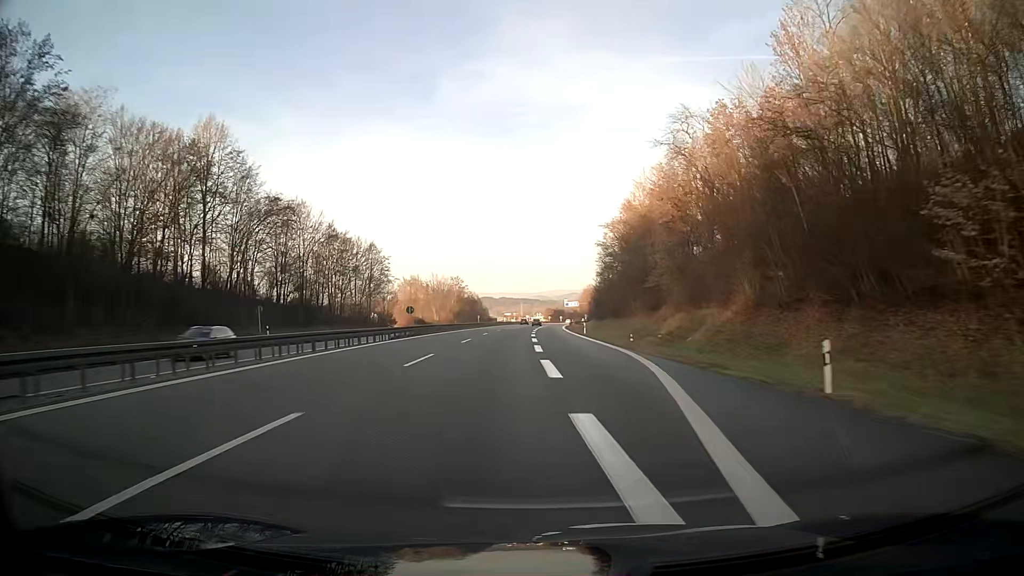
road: motorway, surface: asphalt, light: Day
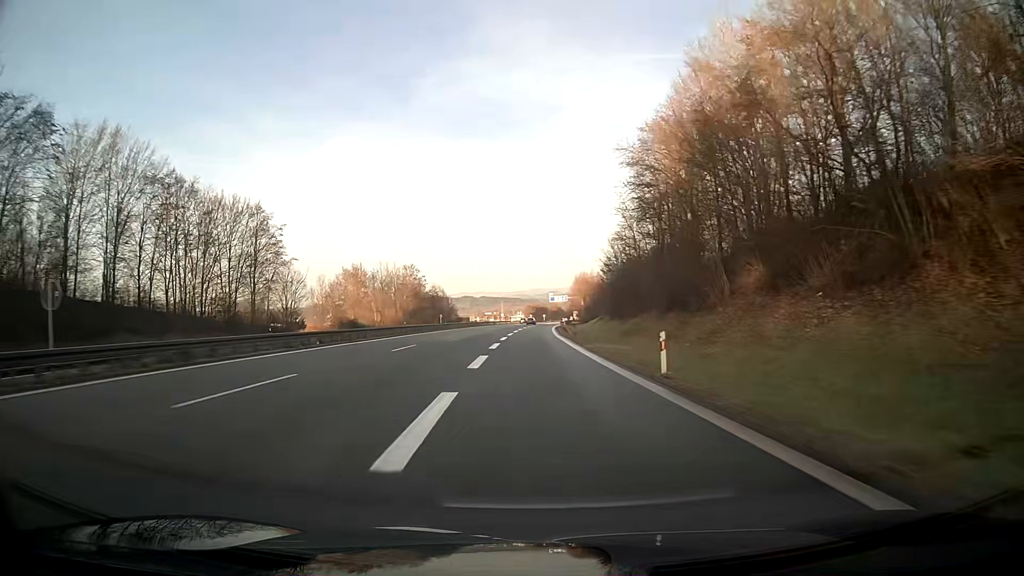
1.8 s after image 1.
(+0.8, +45.1) m; +1°
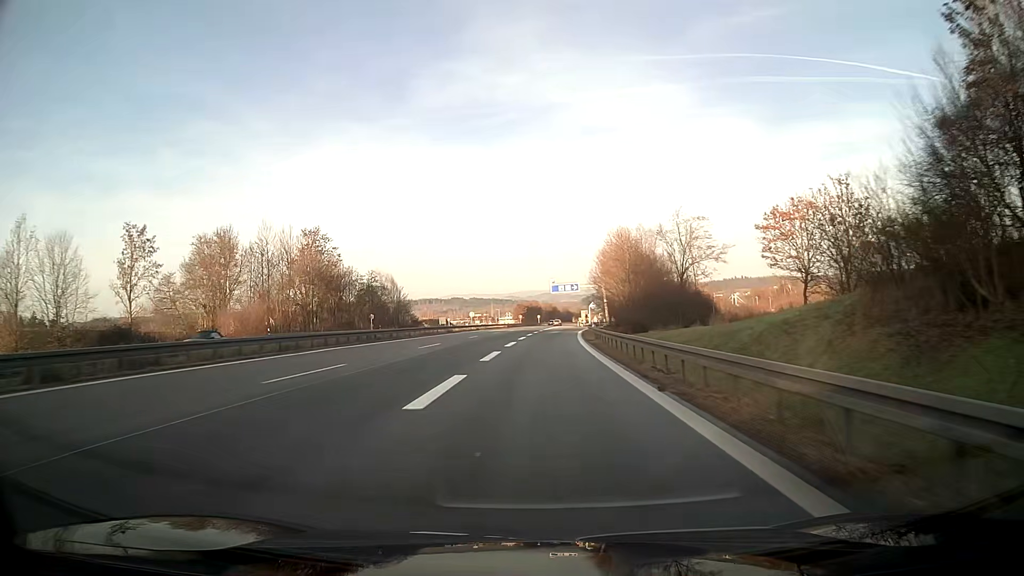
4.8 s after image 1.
(+0.1, +67.0) m; +1°
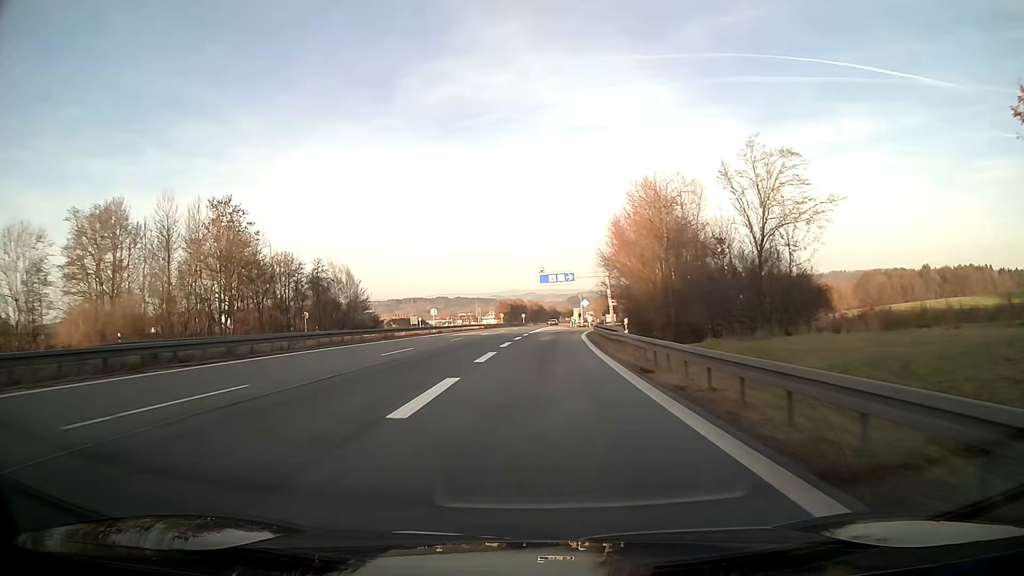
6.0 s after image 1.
(+0.3, +24.4) m; +1°
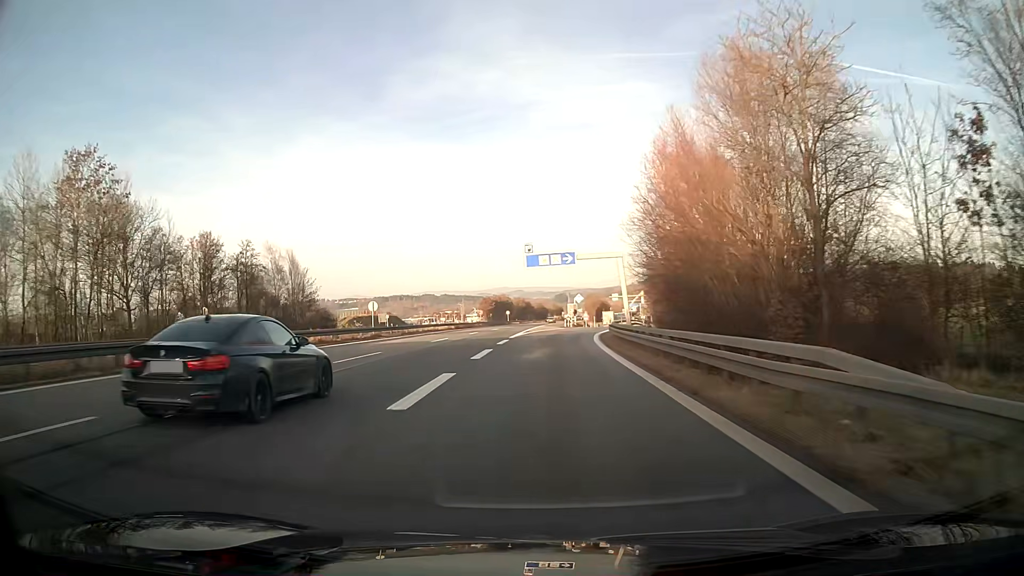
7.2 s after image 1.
(+0.2, +23.0) m; +1°
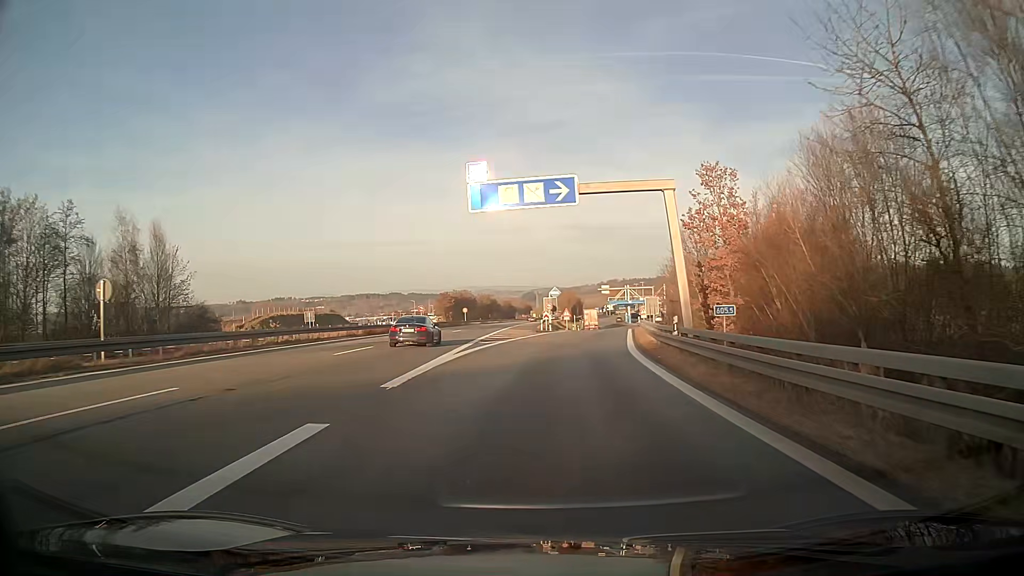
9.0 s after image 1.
(+0.6, +31.3) m; +3°
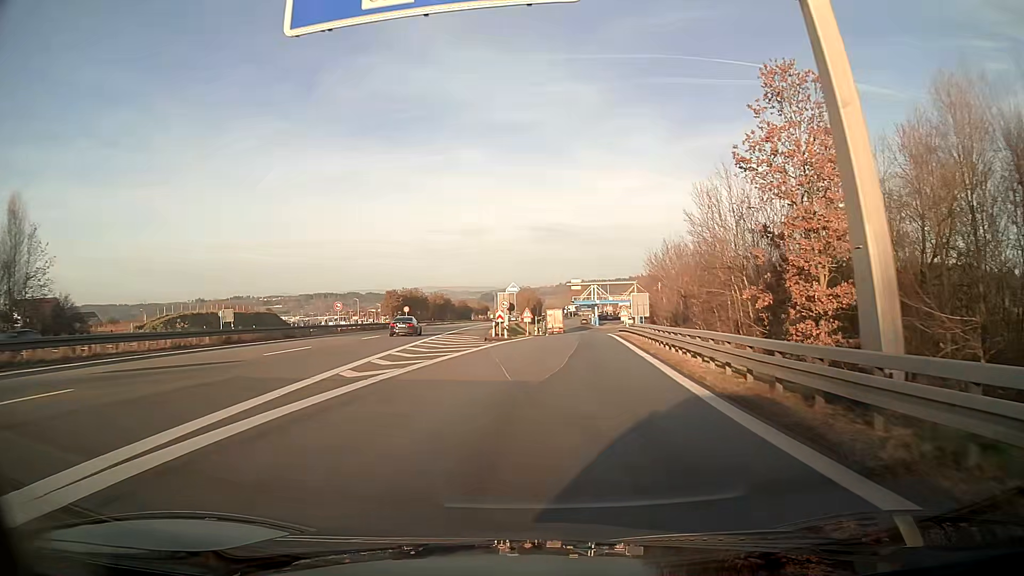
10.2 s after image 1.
(+0.6, +18.5) m; +4°
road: motorway_link
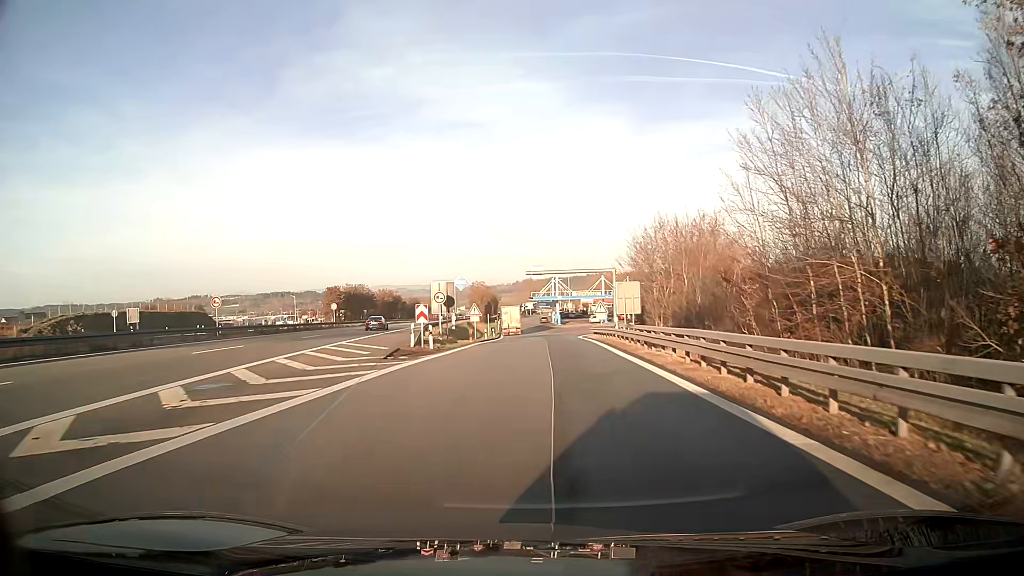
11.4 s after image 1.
(+0.5, +16.6) m; +3°
(0, +10) (0, +20) (+1, +30) (+1, +40) (+1, +50) (+1, +60) (+1, +70) (+1, +80) (0, +90) (0, +100) m
